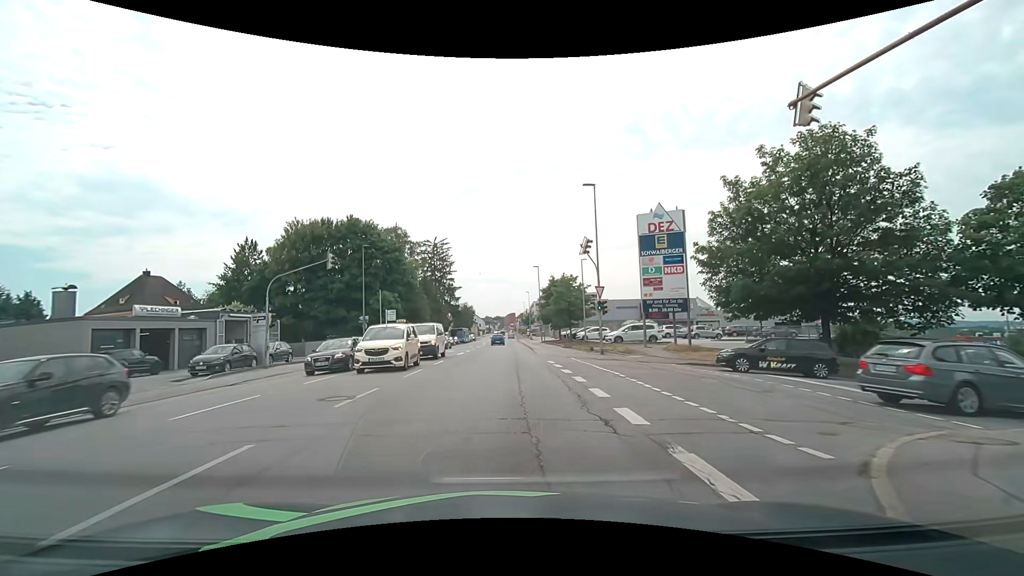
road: tertiary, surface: asphalt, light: Day
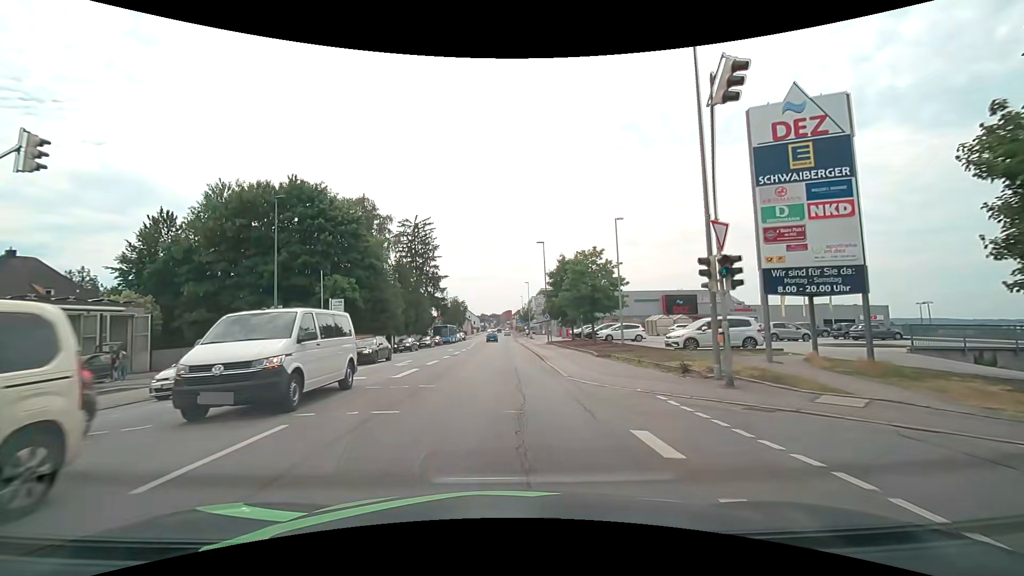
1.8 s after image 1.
(+0.1, +17.3) m; 0°
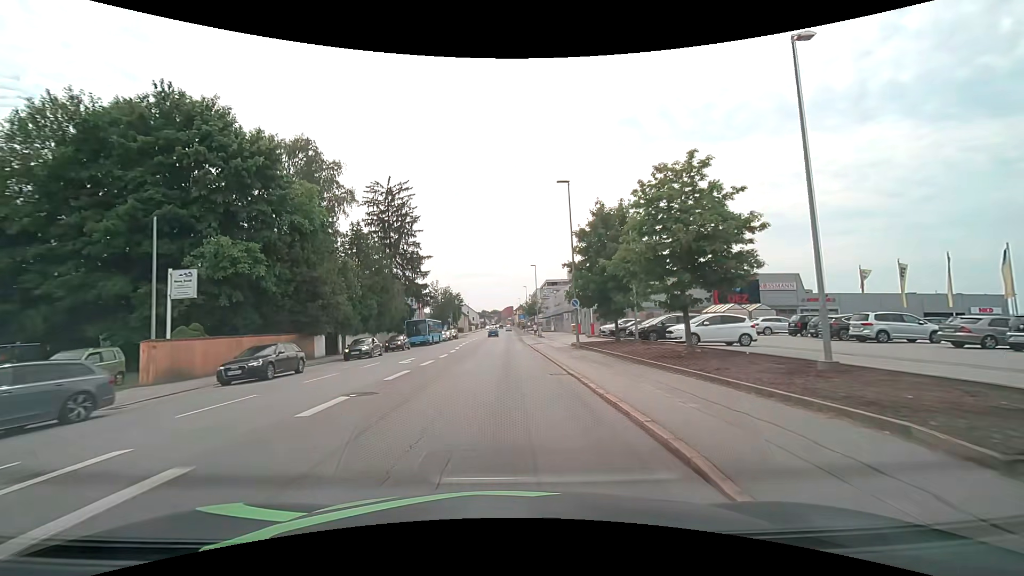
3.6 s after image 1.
(-0.1, +19.8) m; 0°
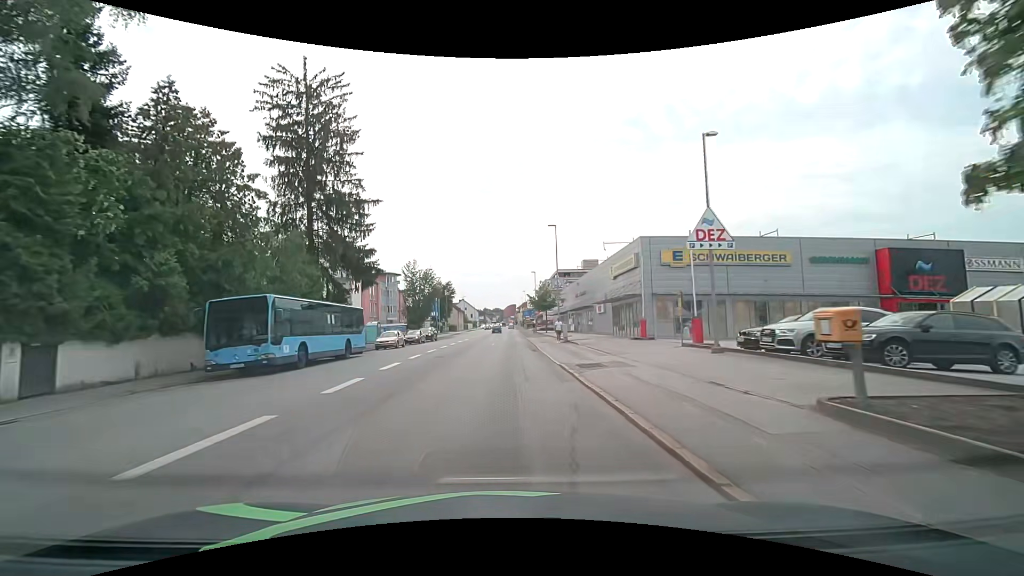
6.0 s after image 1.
(+0.1, +27.6) m; 0°
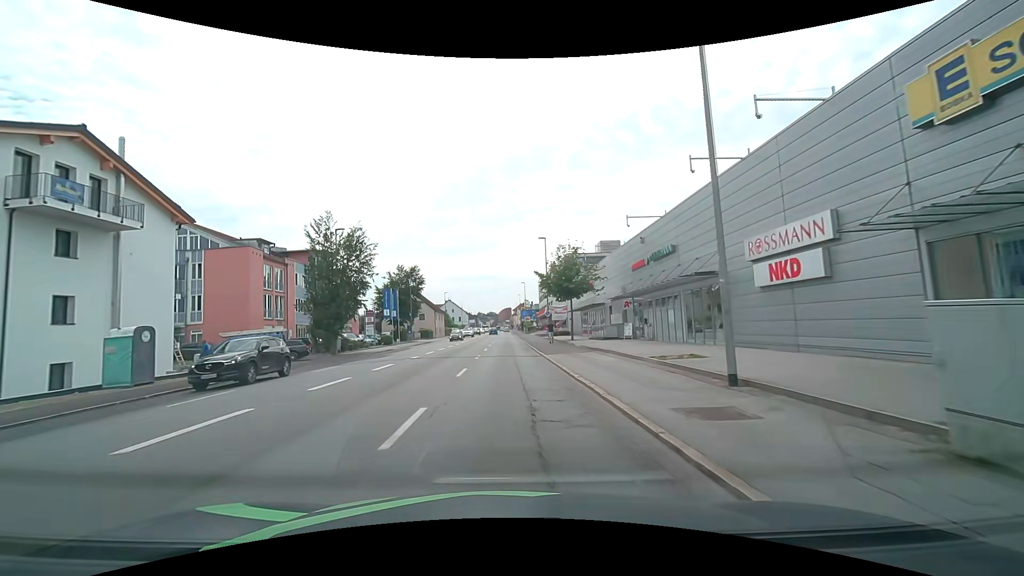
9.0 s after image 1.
(+0.3, +34.5) m; 0°
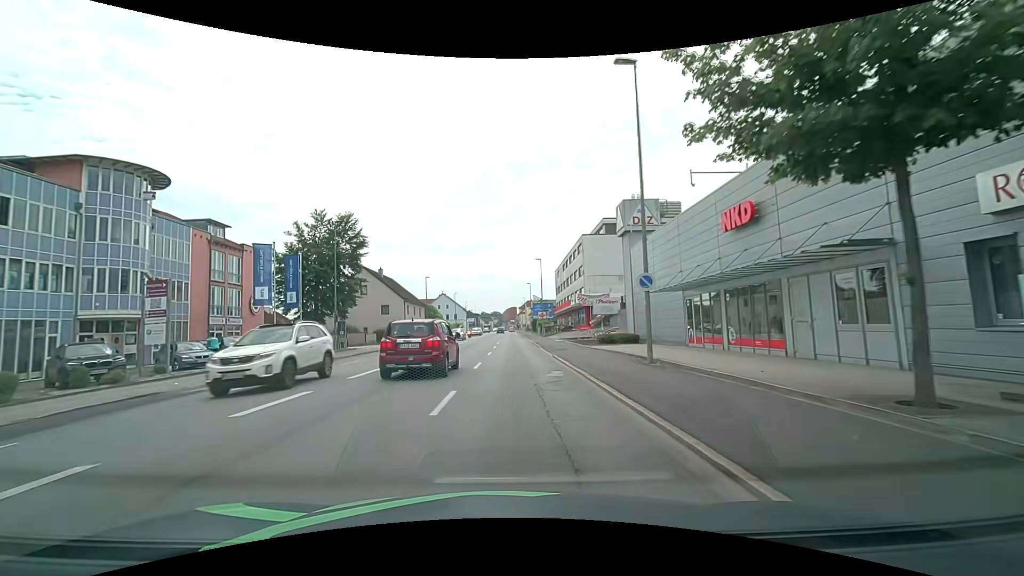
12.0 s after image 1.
(-0.1, +34.0) m; -1°
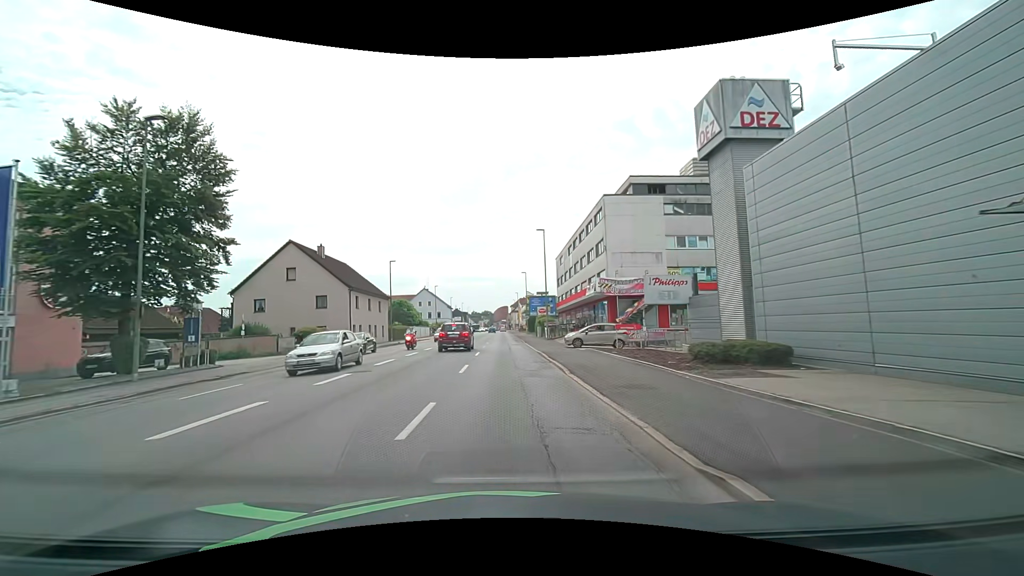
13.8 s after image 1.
(+0.2, +19.6) m; +1°
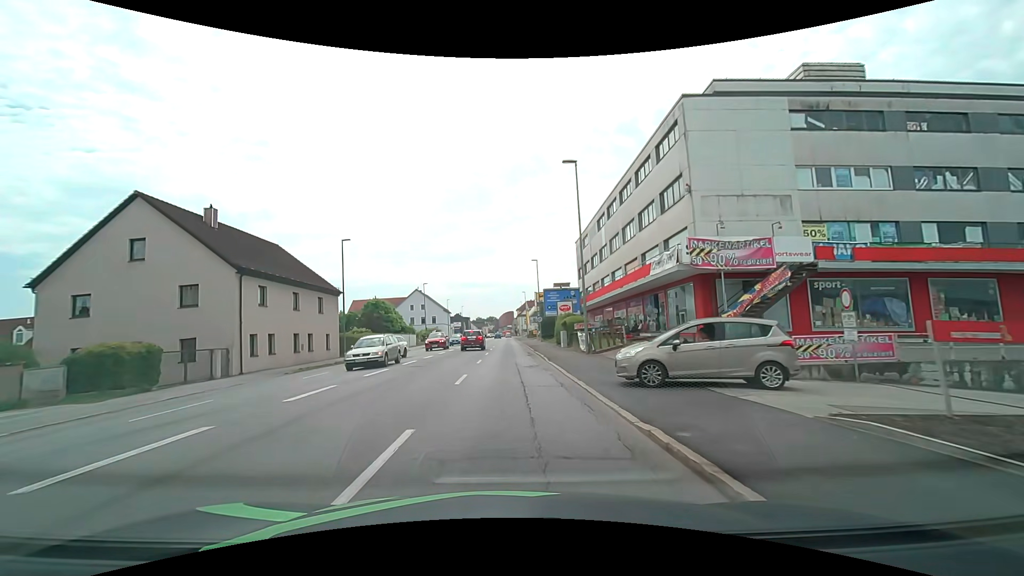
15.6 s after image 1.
(0.0, +20.1) m; 0°
(0, +10) (0, +20) (0, +30) (0, +40) (0, +50) (-1, +60) (-1, +70) (-1, +80) (-1, +90) (-1, +100) m
